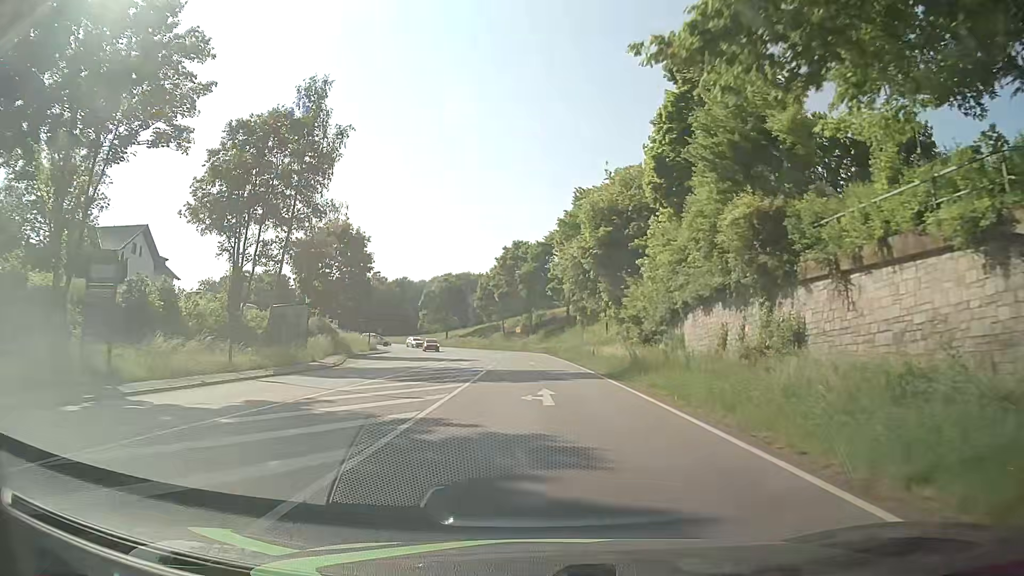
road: primary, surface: asphalt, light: Day
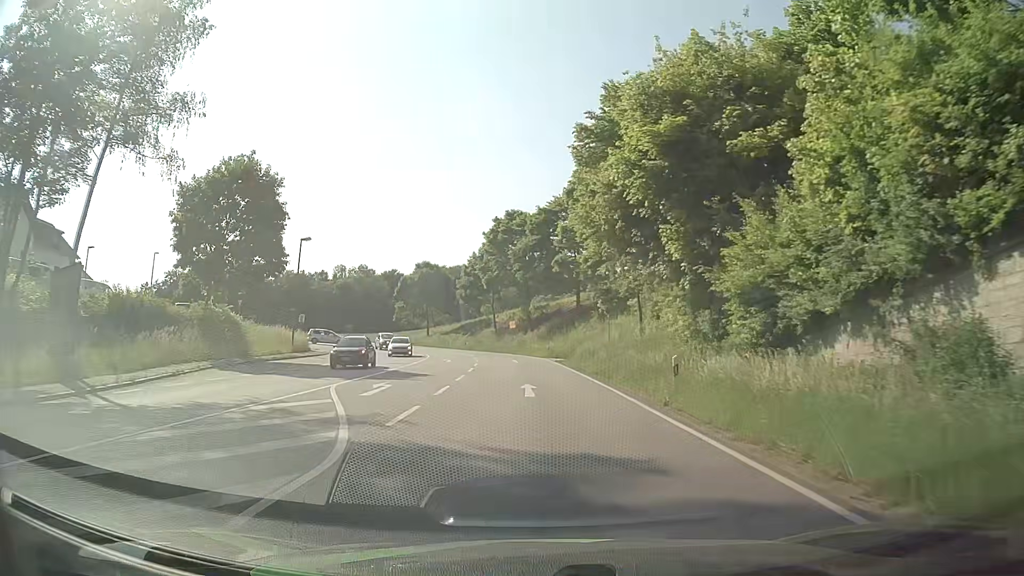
(-0.1, +22.9) m; -1°
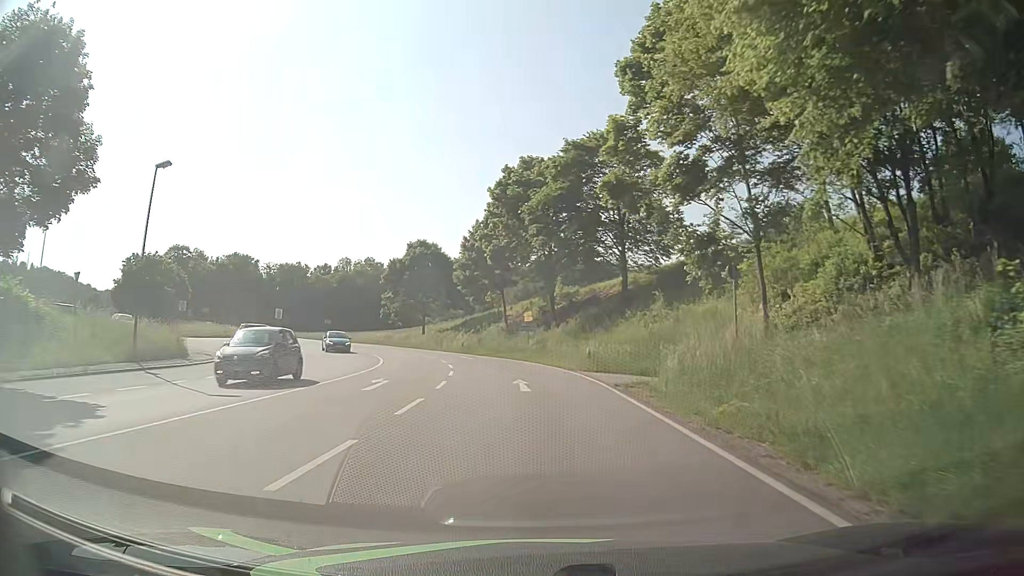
(-0.1, +23.0) m; -1°
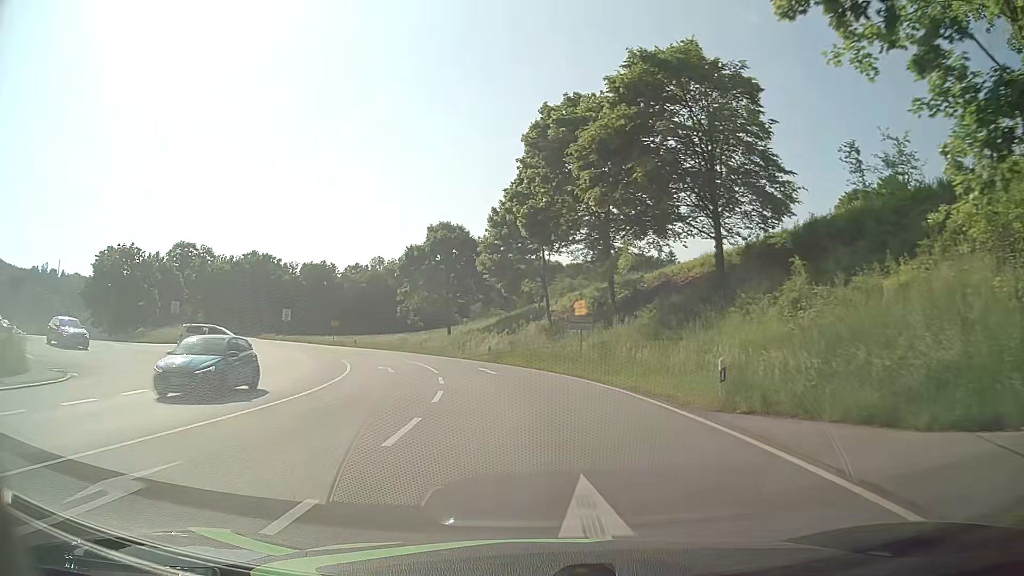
(-0.4, +15.3) m; -4°
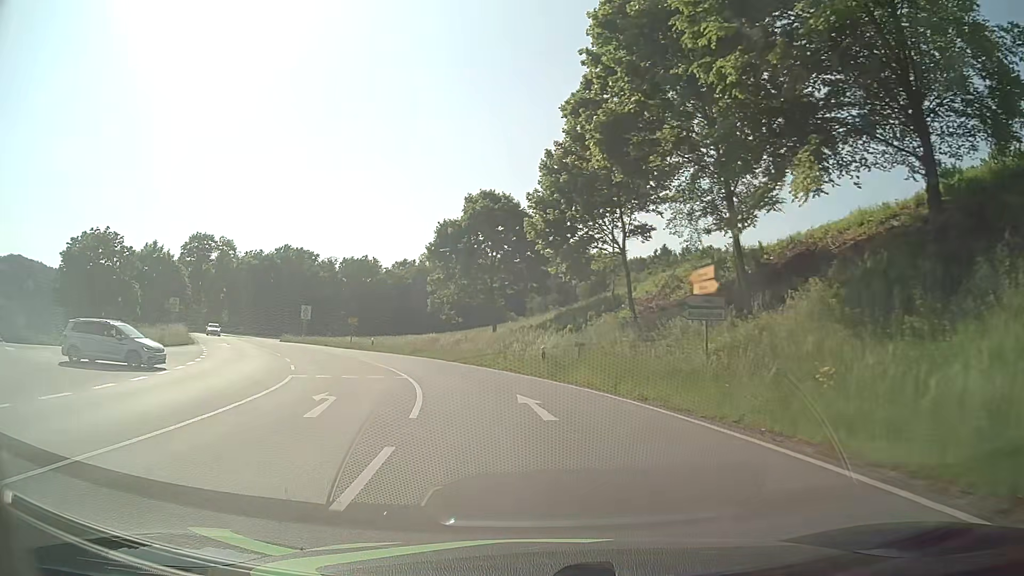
(-0.8, +15.3) m; -6°
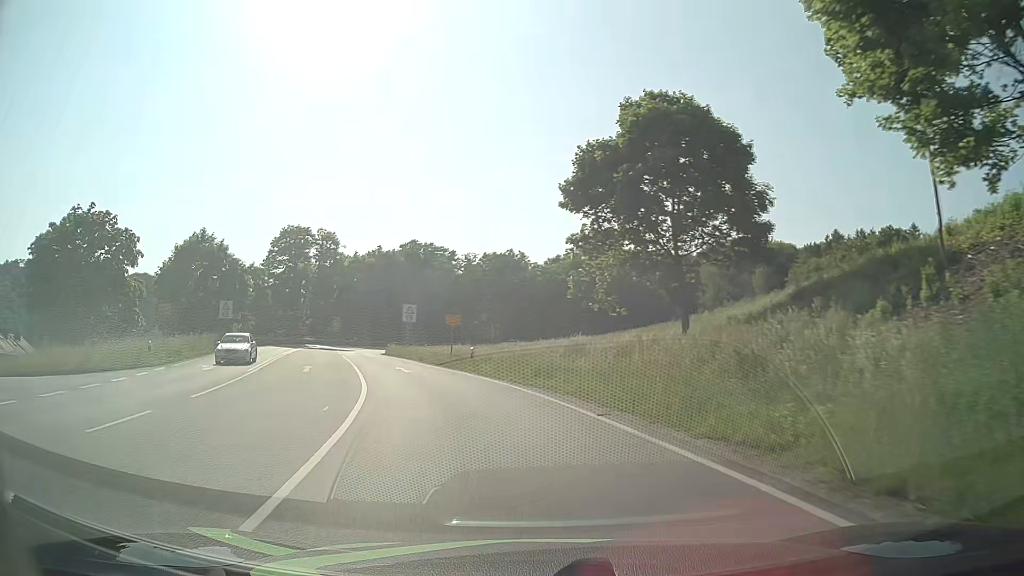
(-2.0, +22.8) m; -13°
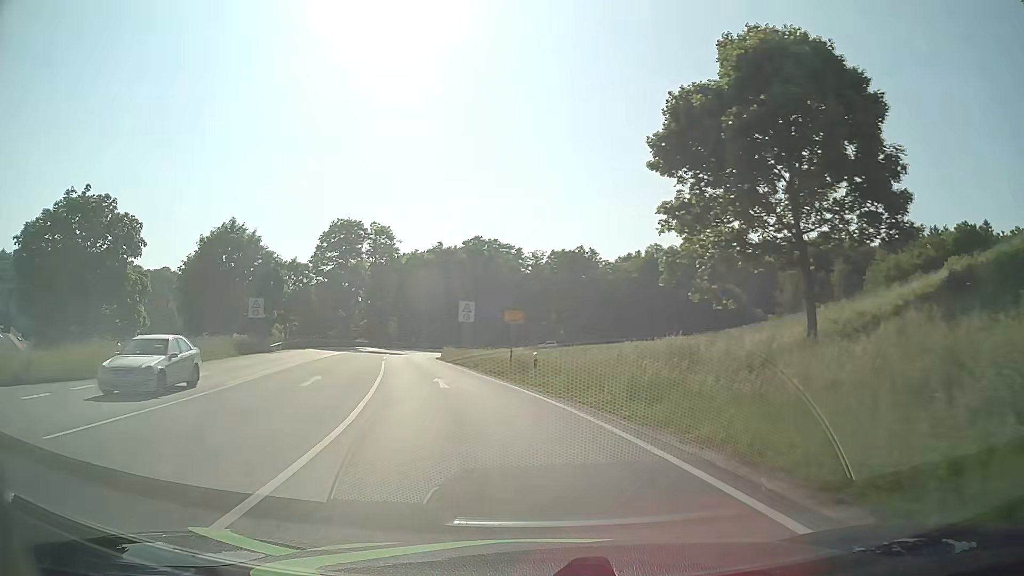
(-0.4, +7.6) m; -6°
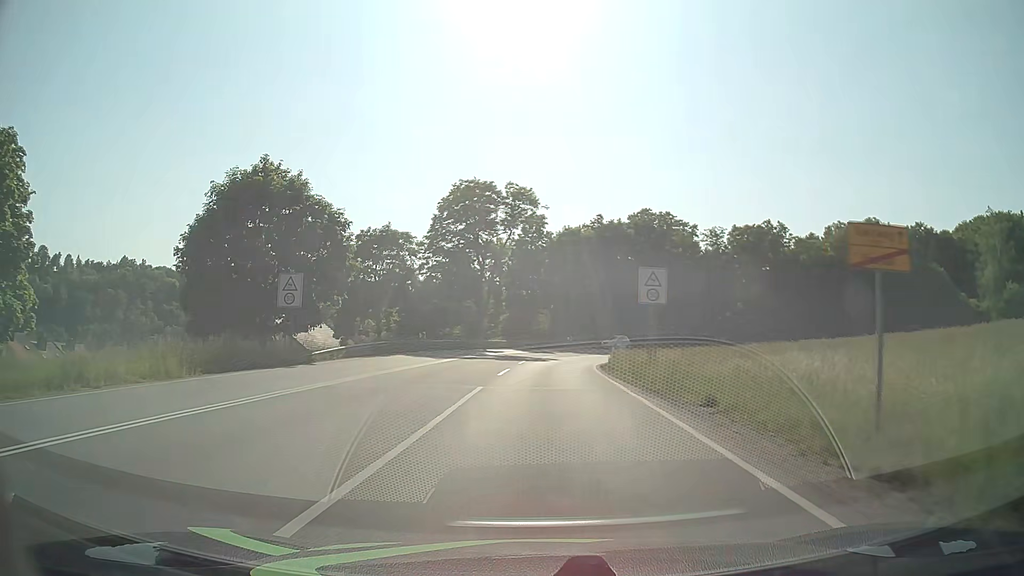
(-2.9, +22.6) m; -13°
(0, +10) (0, +20) (0, +30) (+1, +40) (+3, +50) (+7, +59) (+12, +68) (+18, +75) (+26, +81) (+35, +85) m
